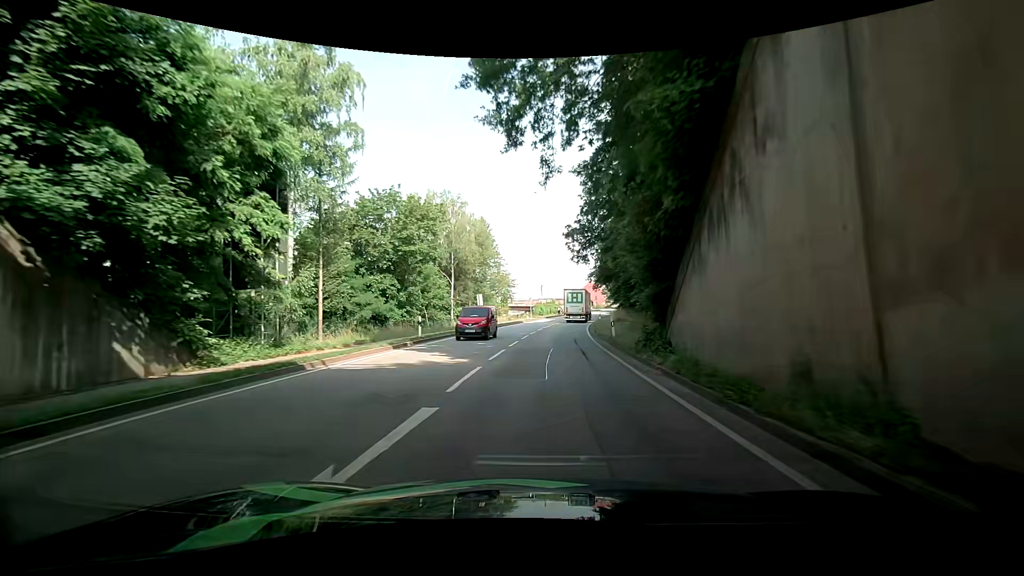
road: primary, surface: asphalt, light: Day
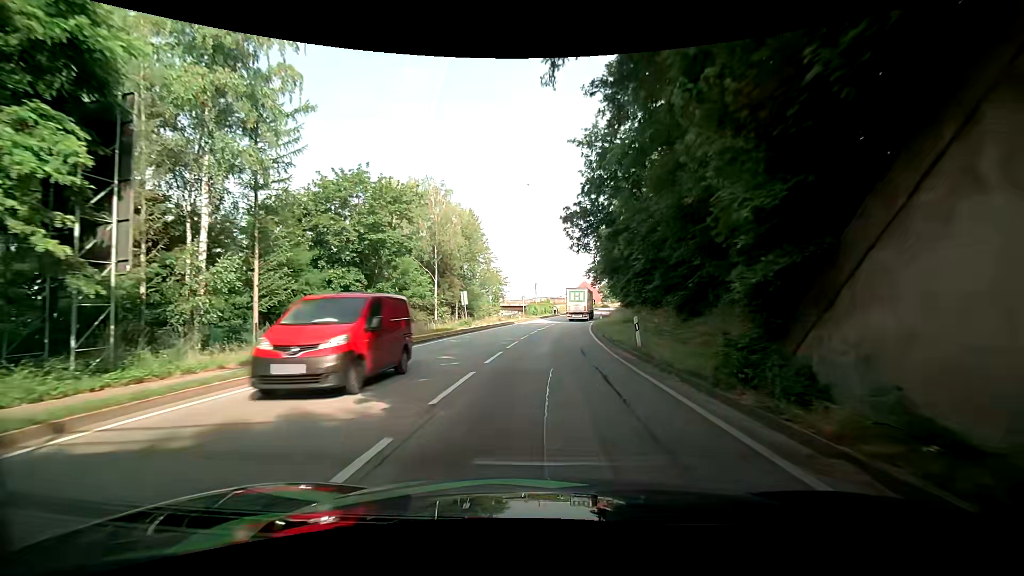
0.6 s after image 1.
(+0.4, +7.3) m; +4°
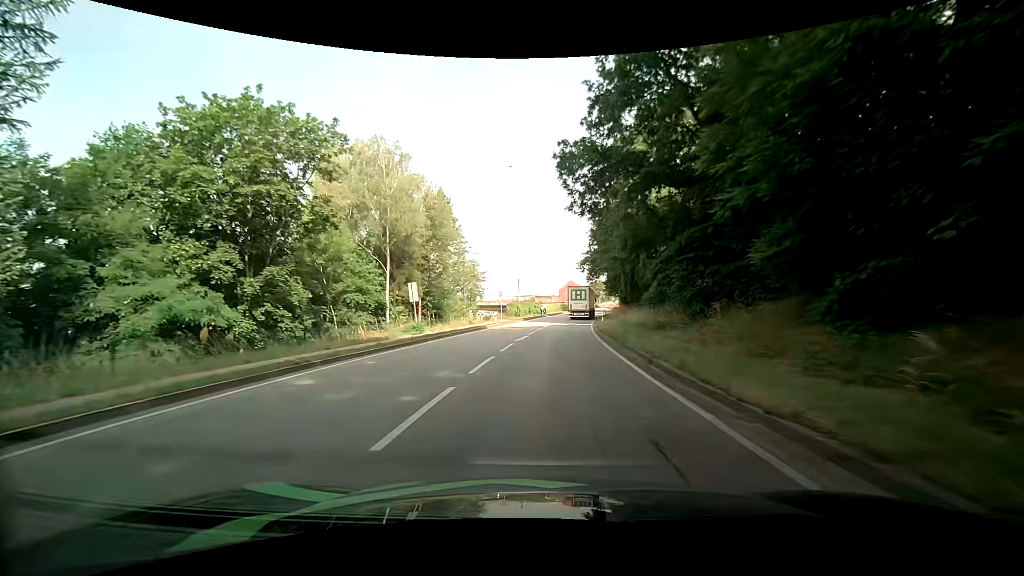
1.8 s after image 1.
(-0.2, +14.4) m; 0°
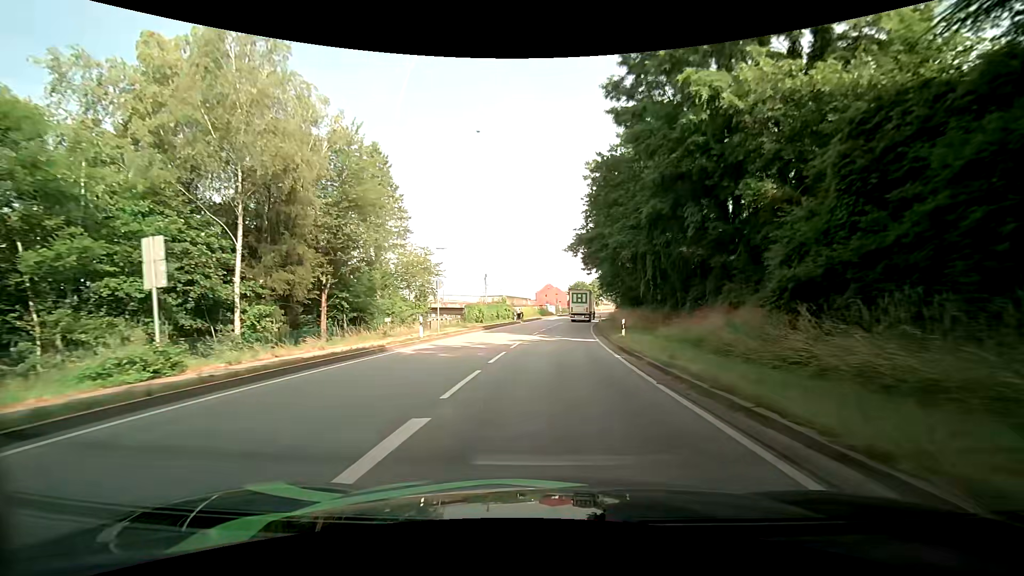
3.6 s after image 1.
(+0.5, +21.0) m; +3°
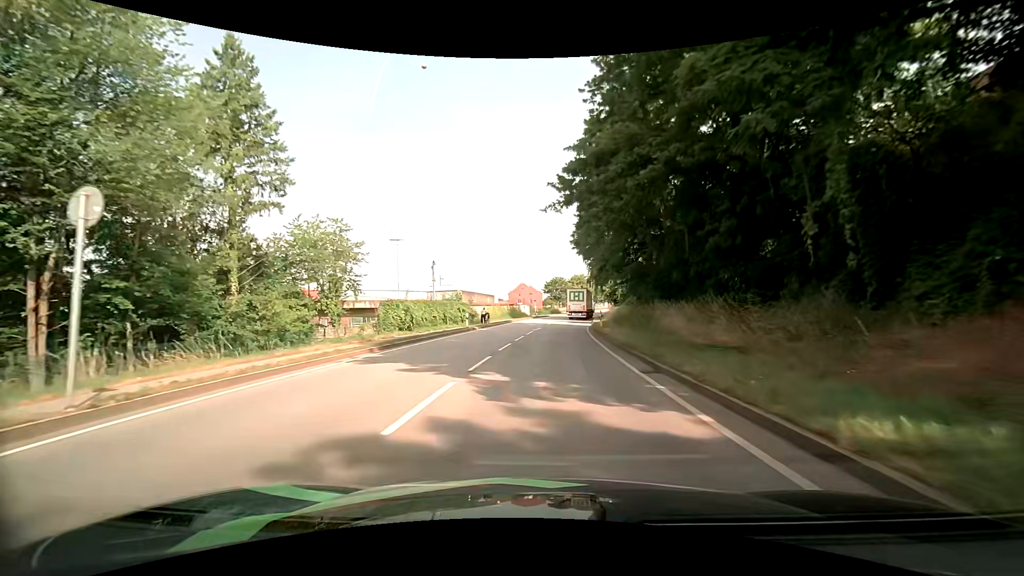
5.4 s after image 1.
(+0.8, +20.3) m; +4°
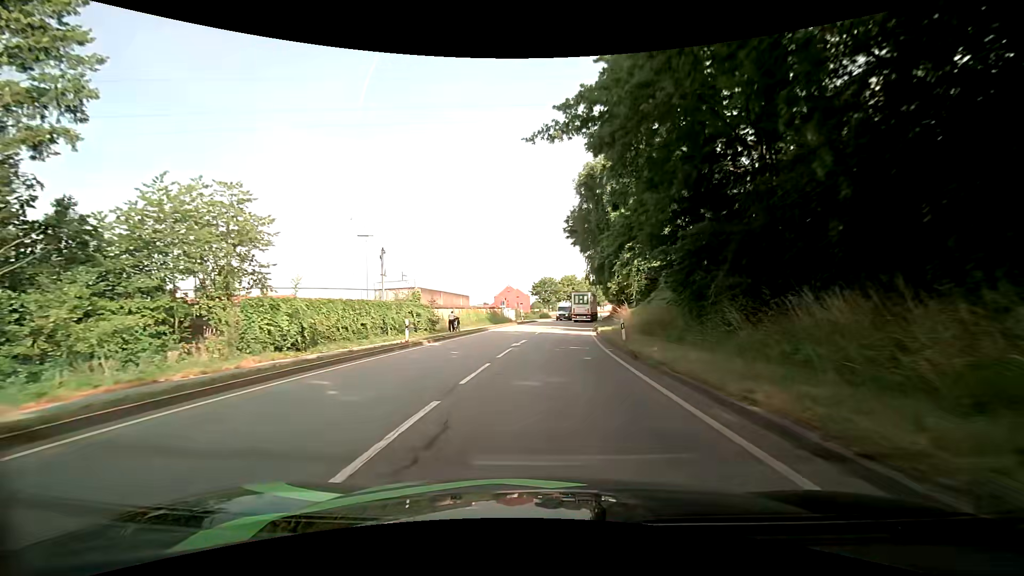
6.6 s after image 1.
(+0.1, +13.6) m; +2°
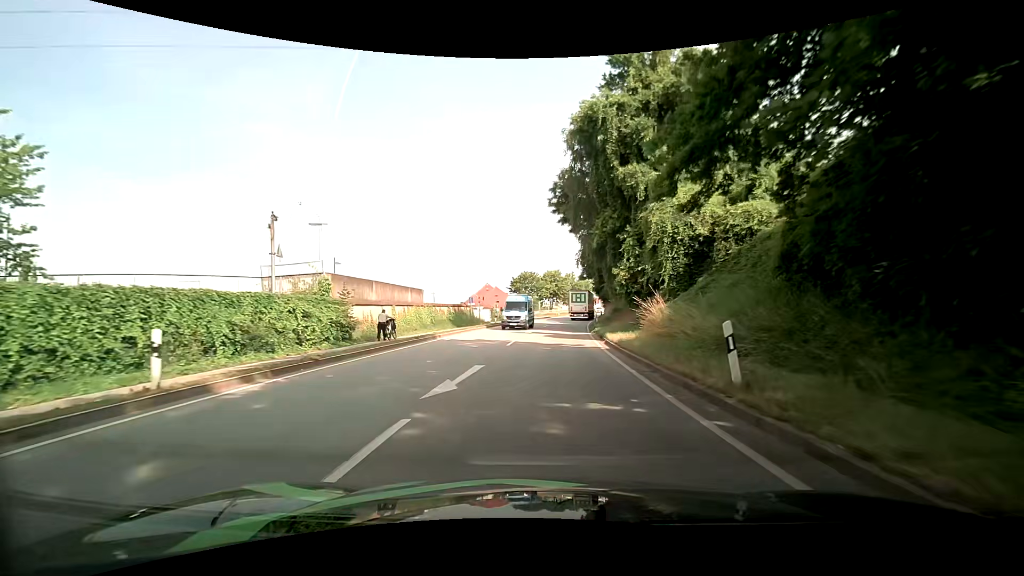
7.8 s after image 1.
(0.0, +13.7) m; 0°
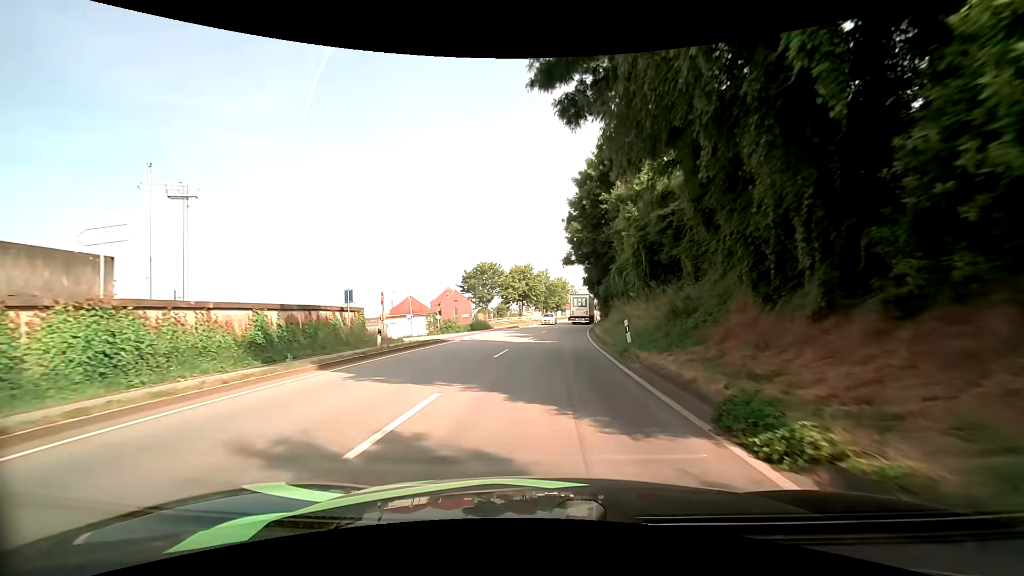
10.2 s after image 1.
(+1.4, +27.8) m; +4°
(0, +10) (0, +20) (+1, +30) (+2, +40) (+3, +50) (+4, +60) (+5, +70) (+7, +80) (+9, +89) (+10, +99) m
